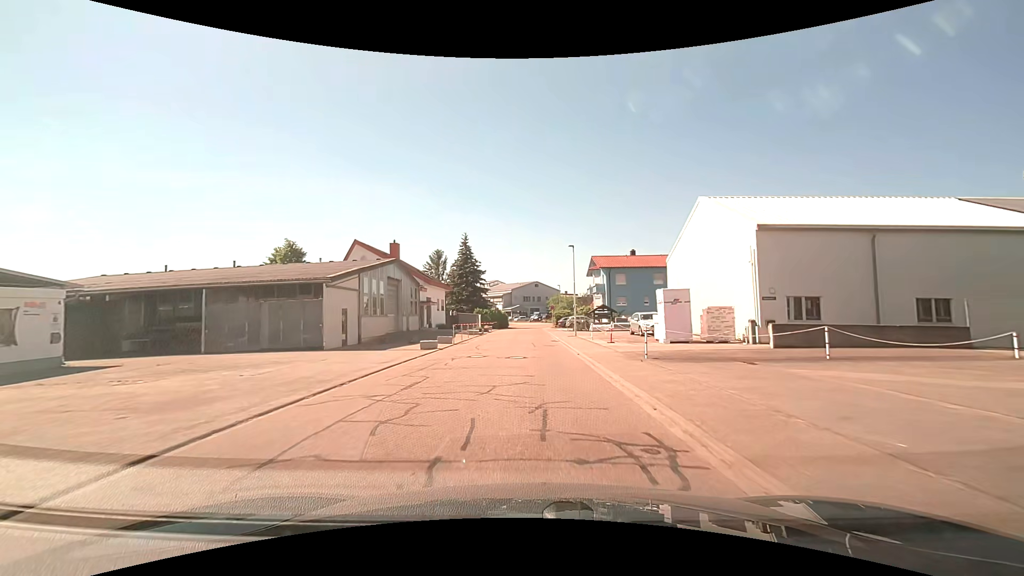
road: residential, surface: asphalt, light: Day
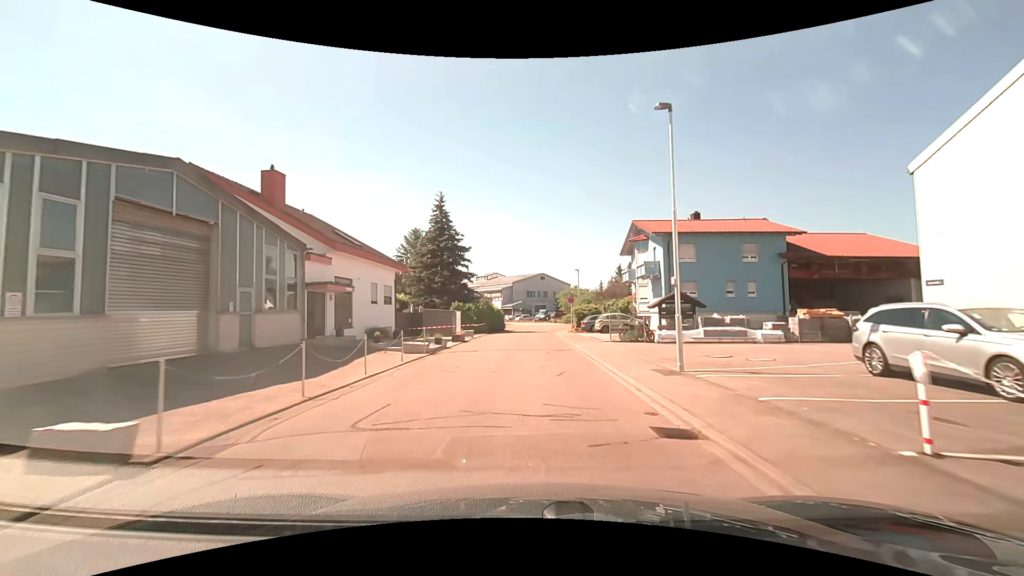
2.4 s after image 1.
(0.0, +23.6) m; 0°
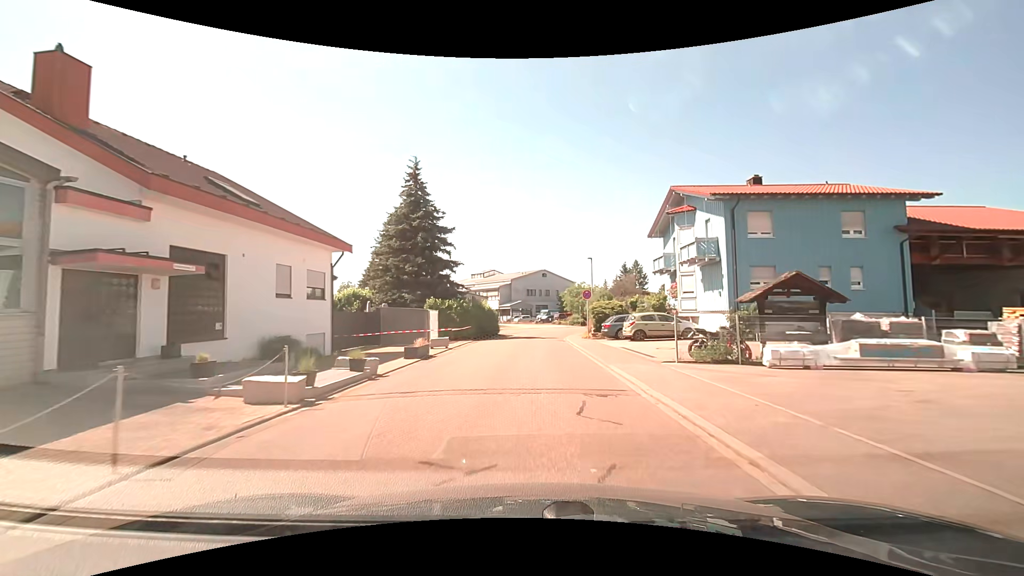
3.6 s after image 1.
(0.0, +11.2) m; 0°
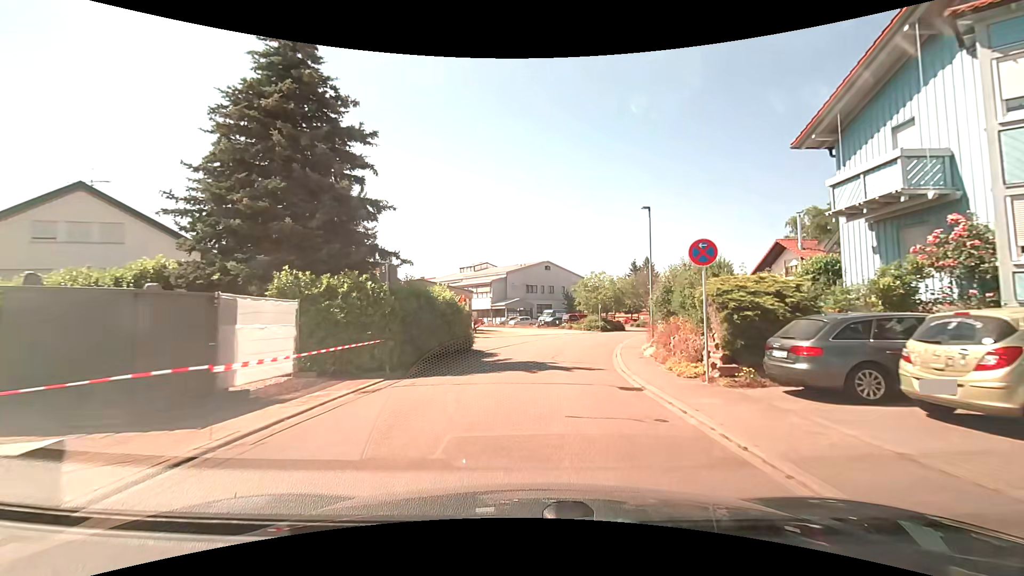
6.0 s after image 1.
(-0.1, +20.4) m; 0°
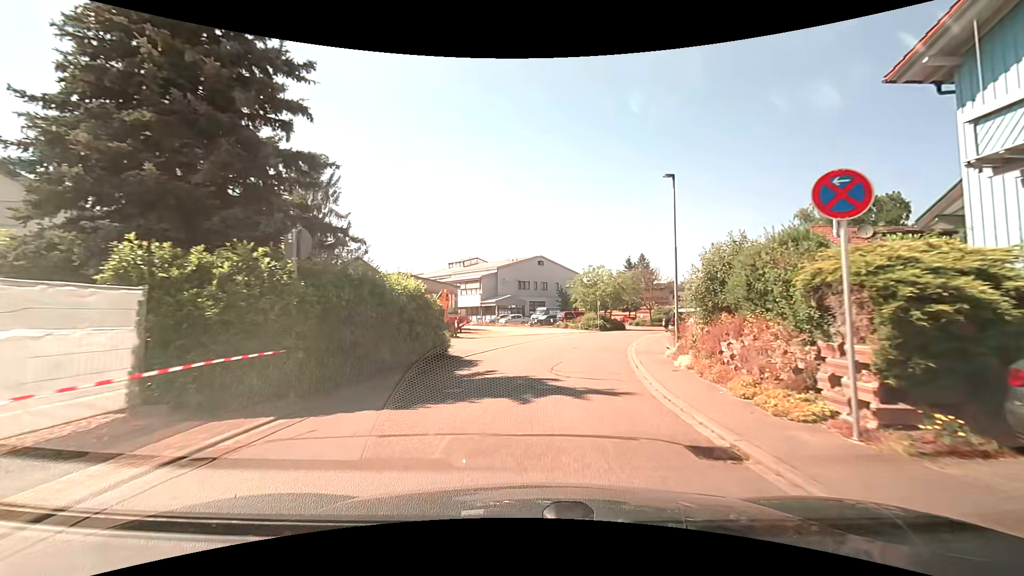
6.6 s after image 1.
(0.0, +5.0) m; +1°
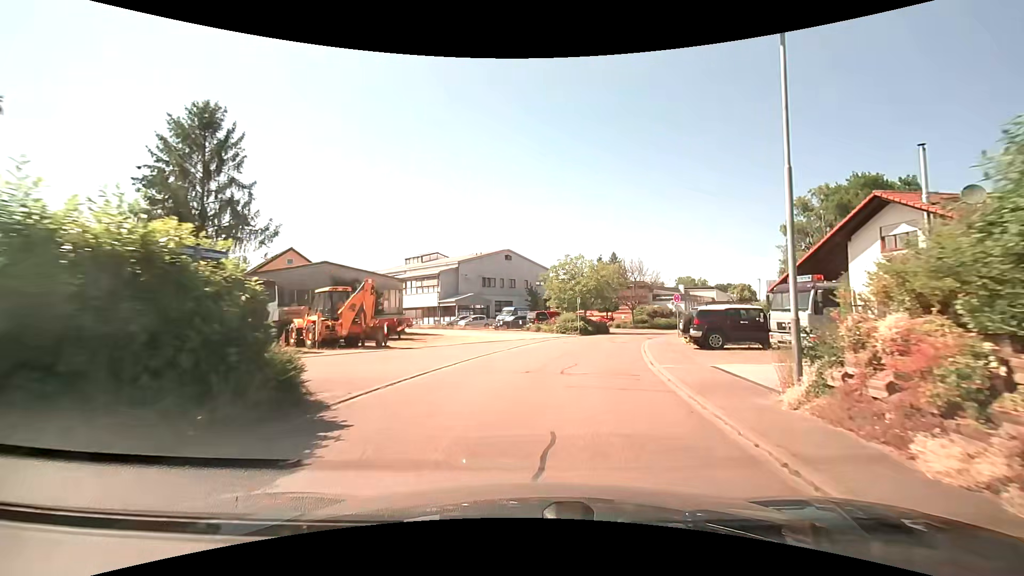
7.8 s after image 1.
(+0.2, +9.8) m; +4°
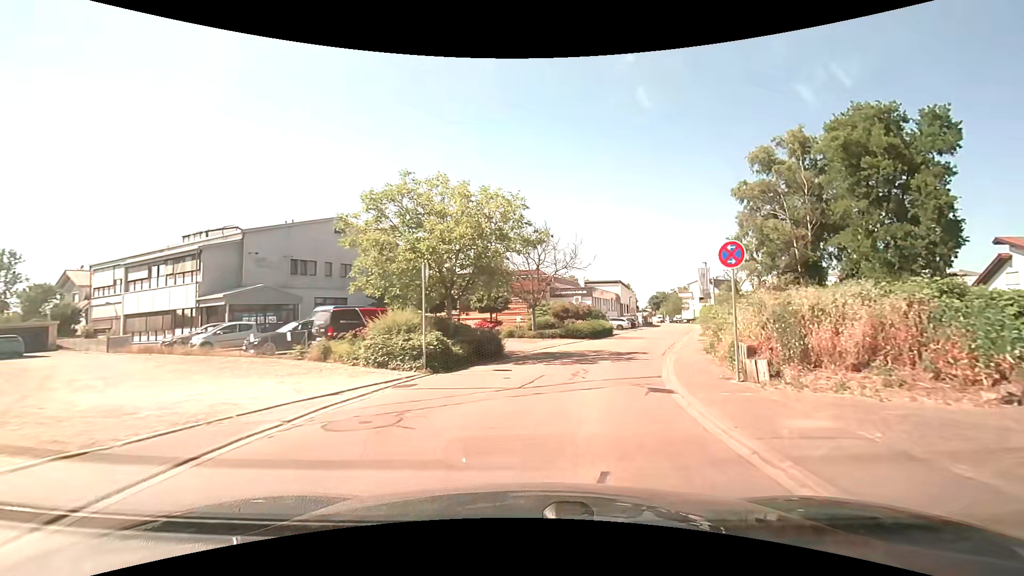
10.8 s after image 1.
(+2.9, +25.4) m; +14°
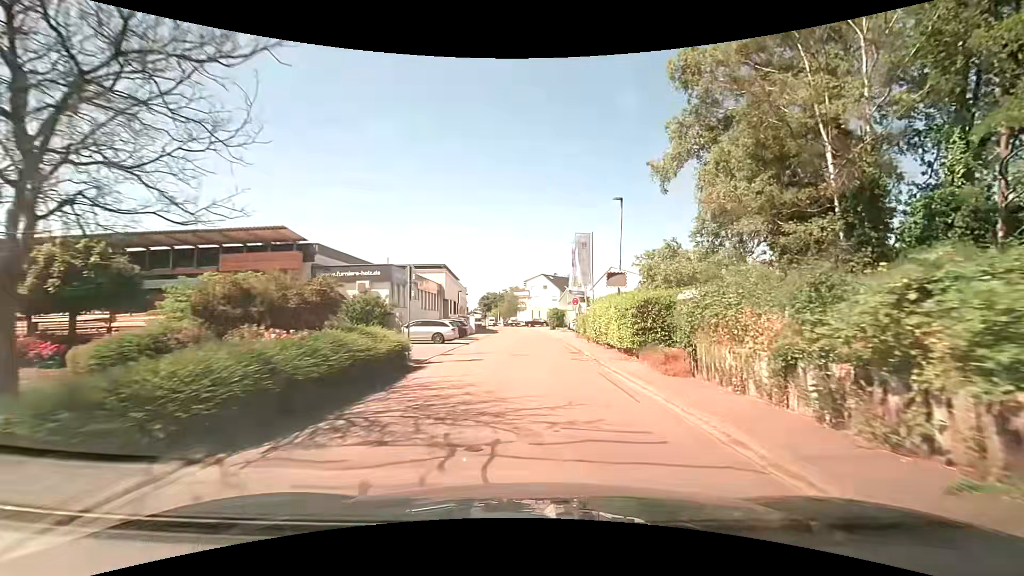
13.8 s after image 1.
(+5.0, +27.9) m; +19°
